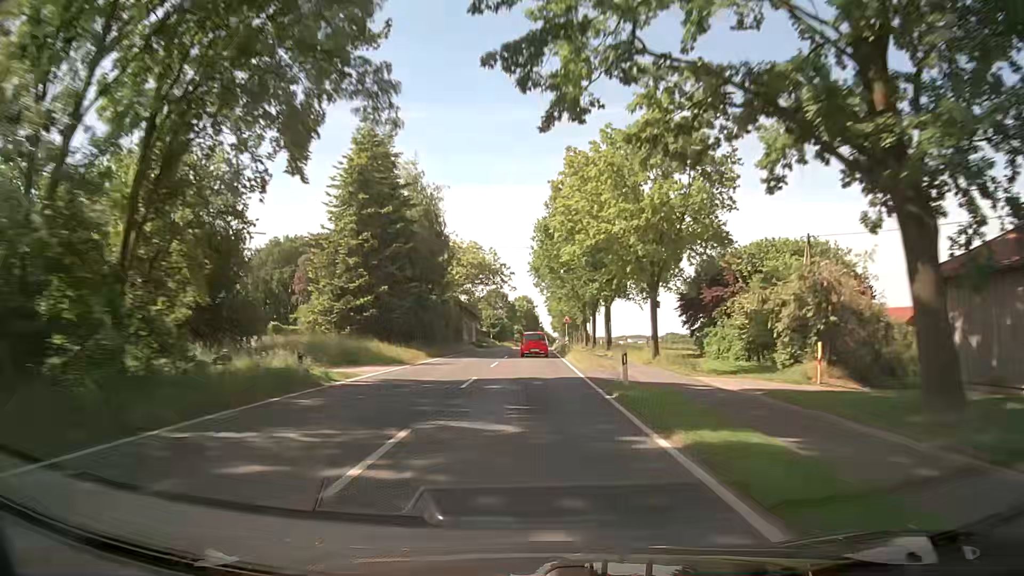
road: secondary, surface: asphalt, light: Day
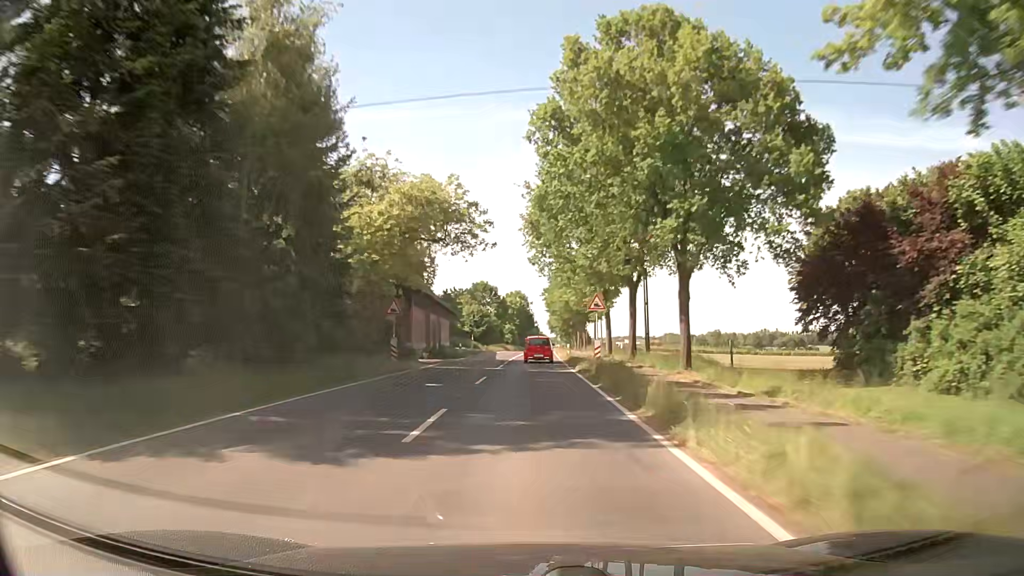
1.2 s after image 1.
(+0.1, +30.3) m; +1°
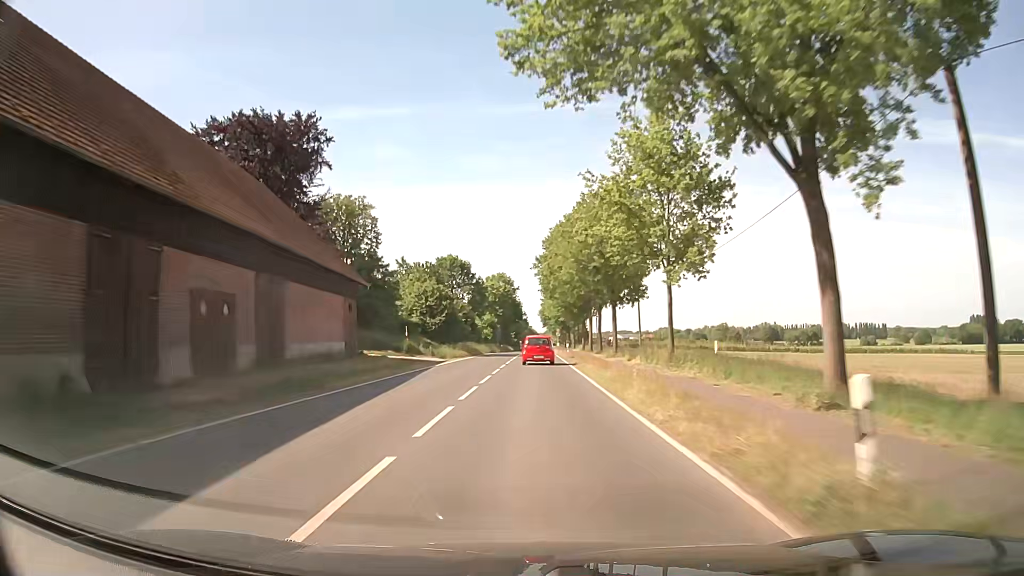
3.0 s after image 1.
(+0.2, +44.0) m; +1°
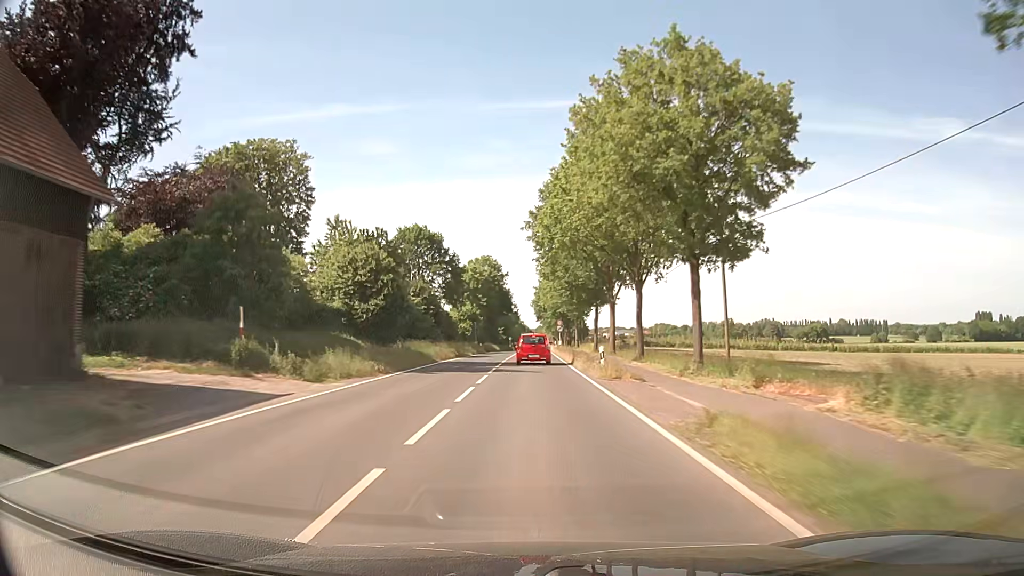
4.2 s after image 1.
(+0.3, +28.4) m; +1°
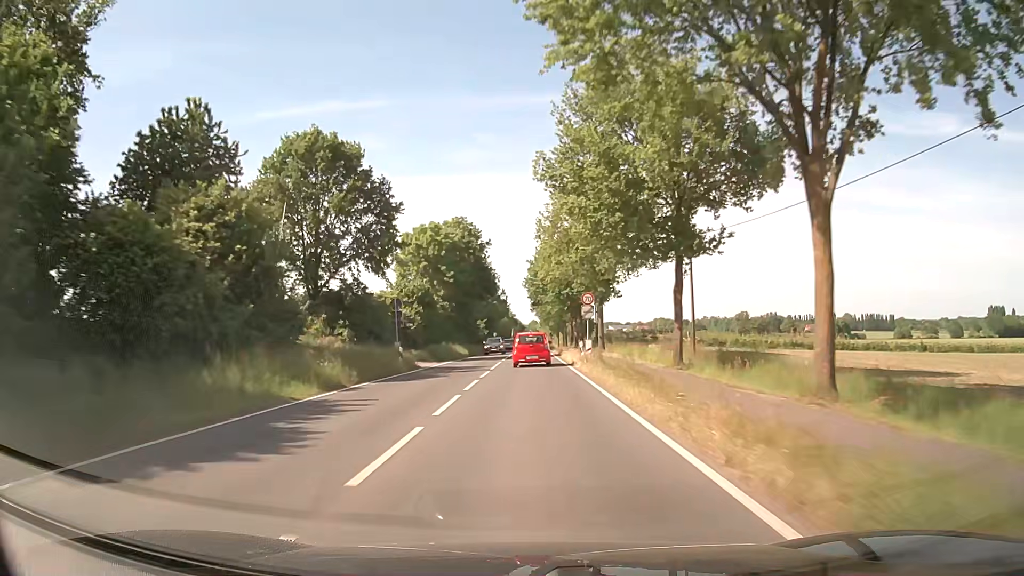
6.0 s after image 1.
(+0.2, +40.9) m; 0°
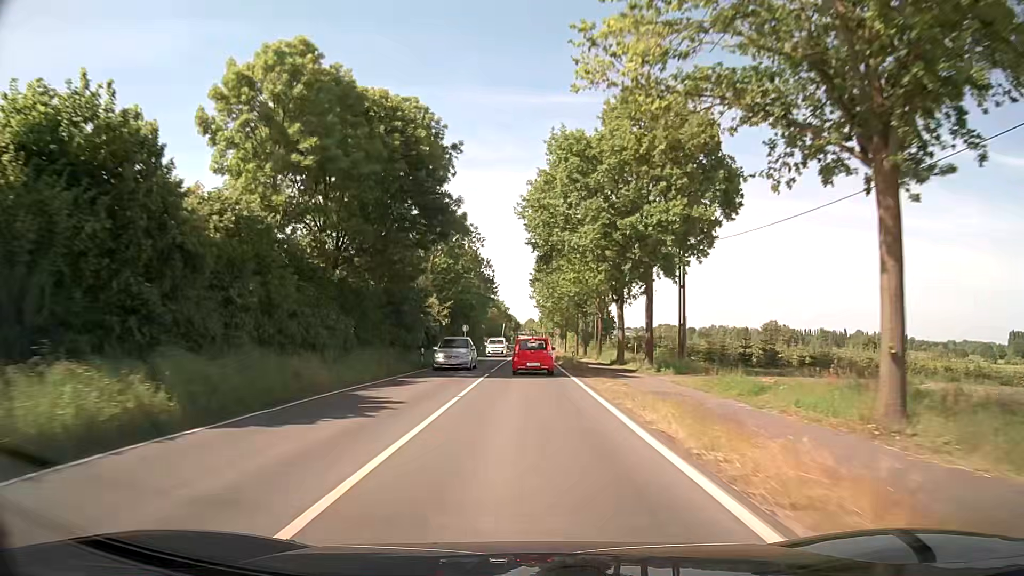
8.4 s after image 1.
(+0.2, +48.3) m; 0°
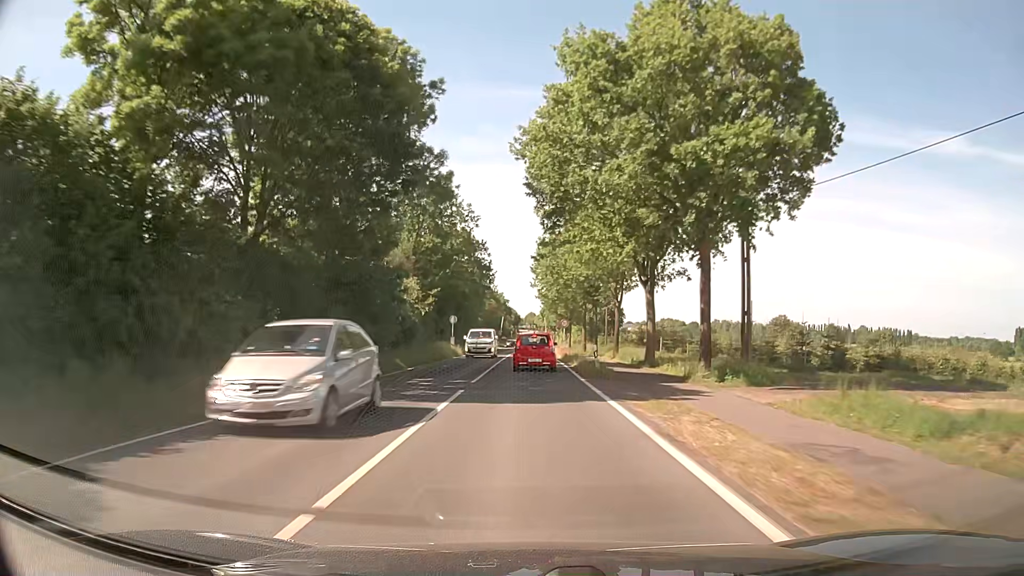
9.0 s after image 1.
(0.0, +11.1) m; 0°
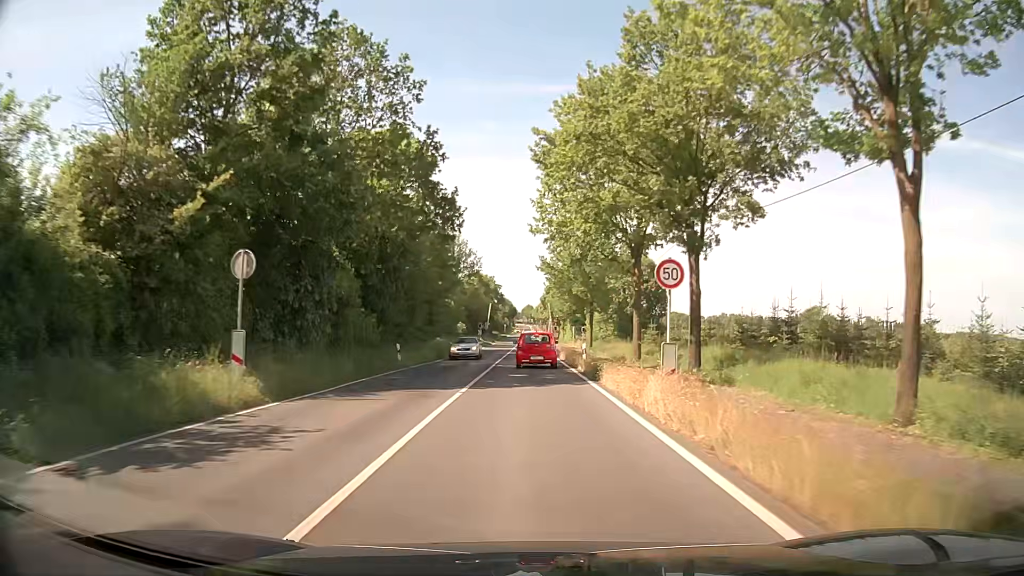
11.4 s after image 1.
(+0.1, +39.5) m; 0°
(0, +10) (0, +20) (0, +30) (0, +40) (0, +50) (0, +60) (0, +70) (0, +80) (0, +90) (0, +100) m
